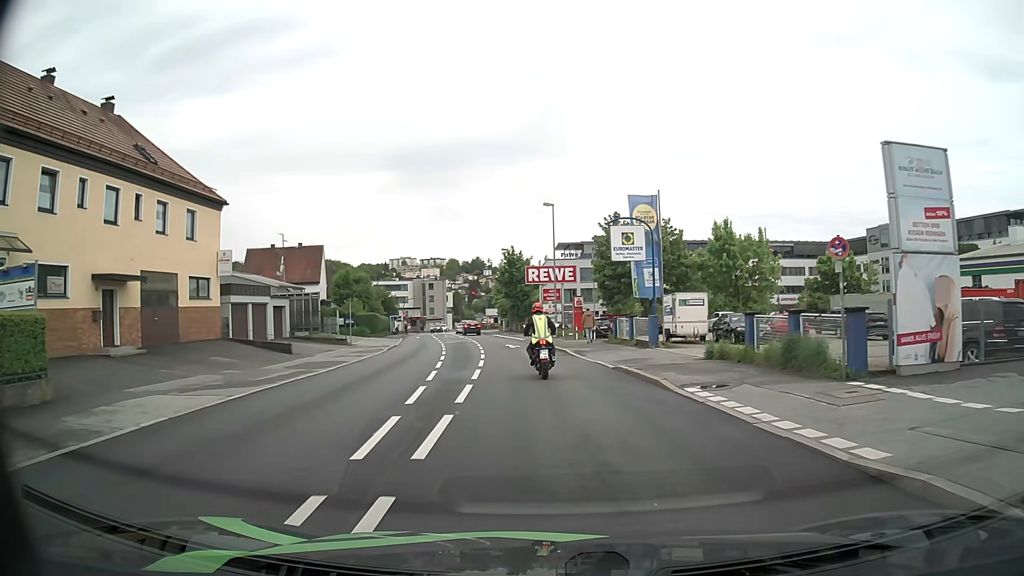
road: tertiary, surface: asphalt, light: Day
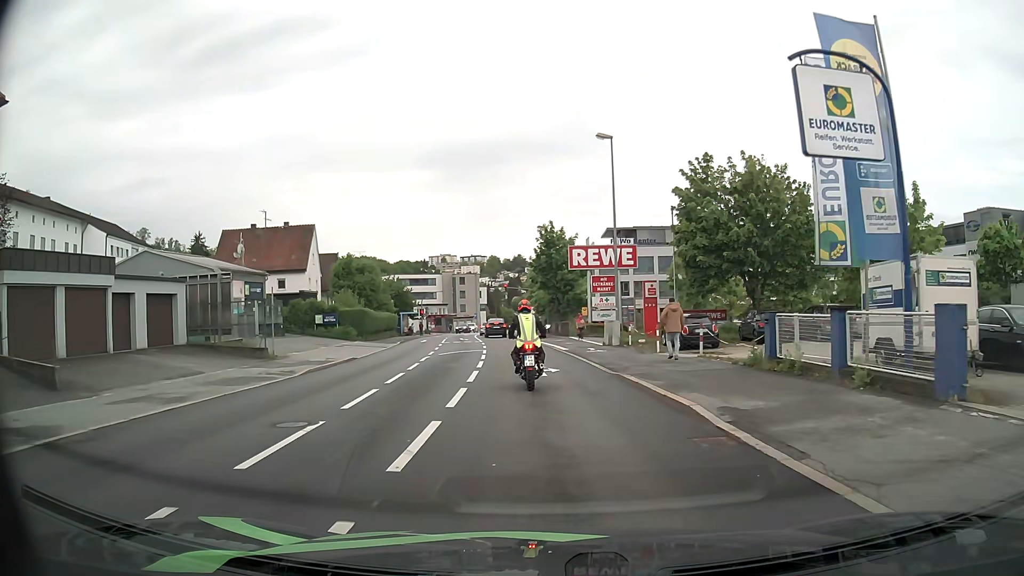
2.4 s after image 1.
(-0.5, +18.9) m; -4°
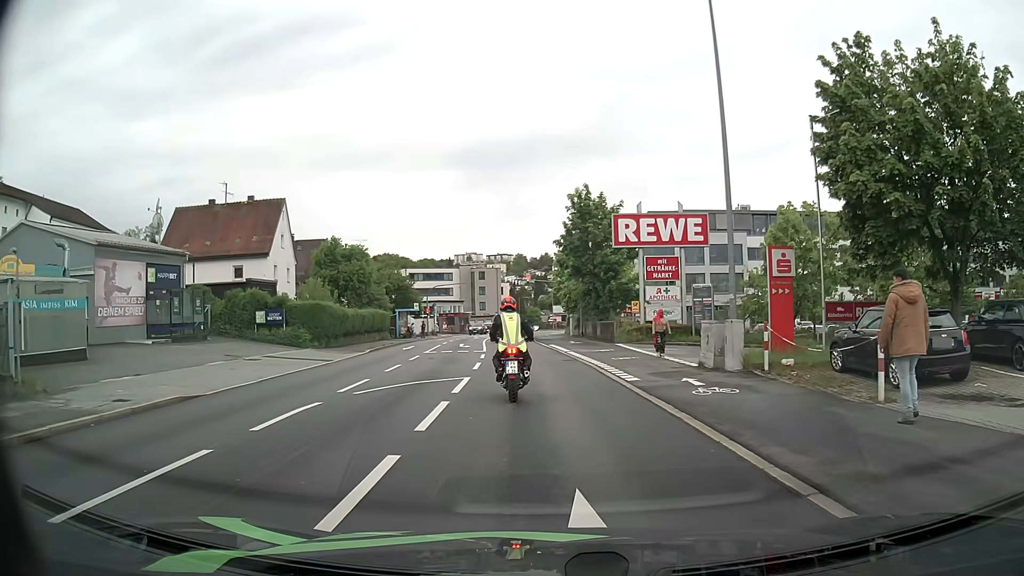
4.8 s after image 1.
(-0.4, +16.0) m; -2°
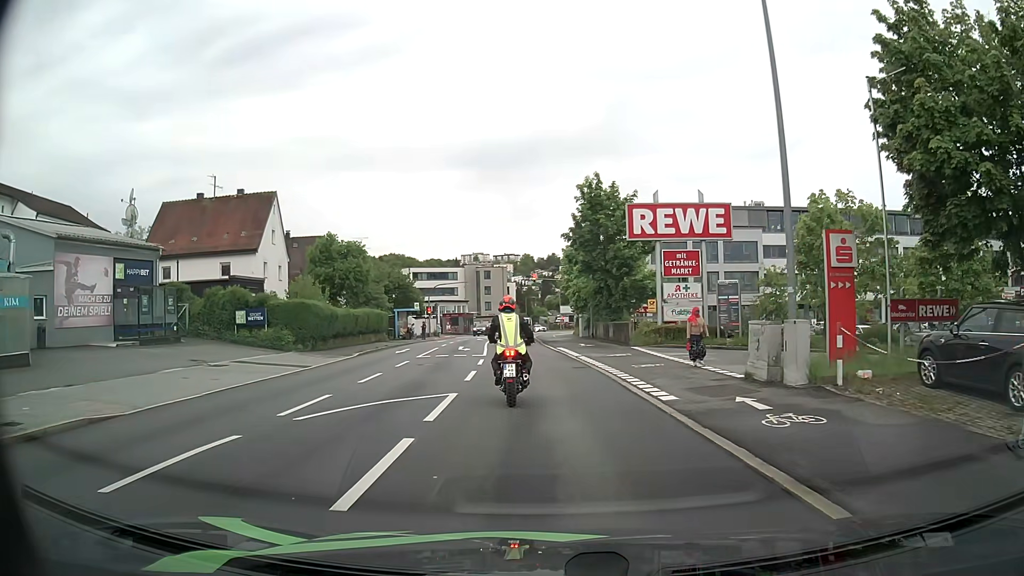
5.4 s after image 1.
(0.0, +3.5) m; 0°
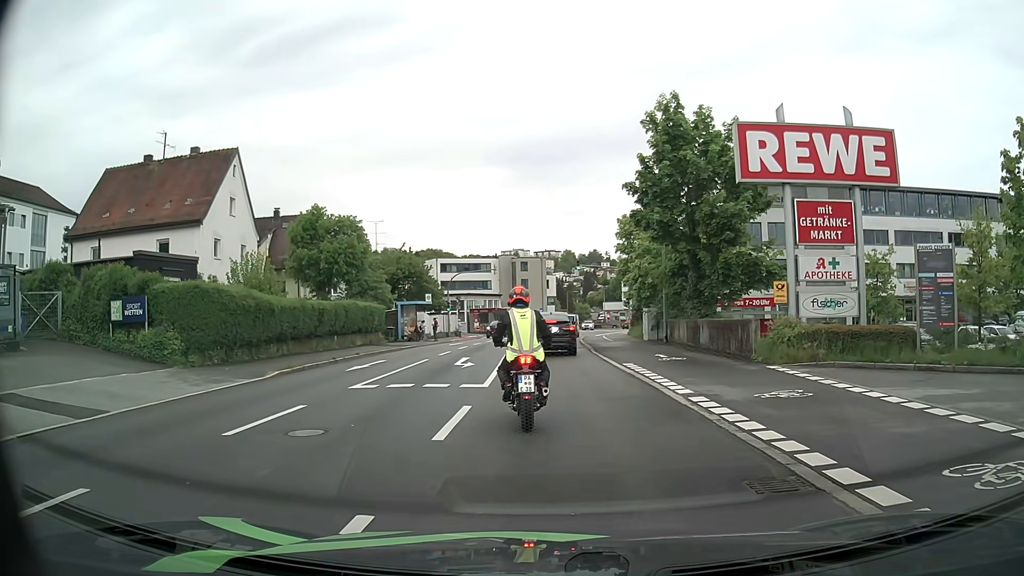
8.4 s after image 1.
(-0.4, +14.1) m; -4°
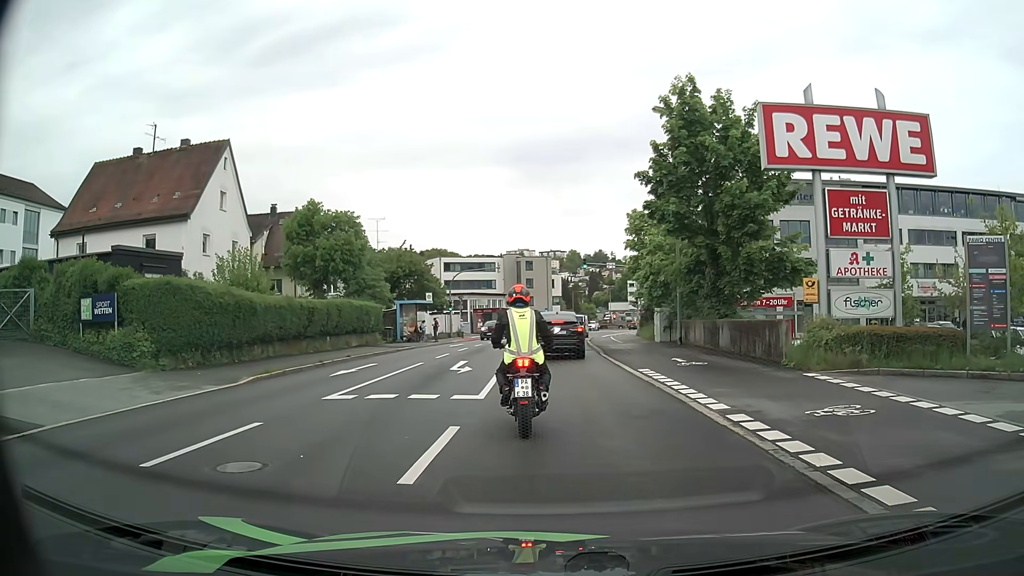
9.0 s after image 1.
(0.0, +2.0) m; 0°
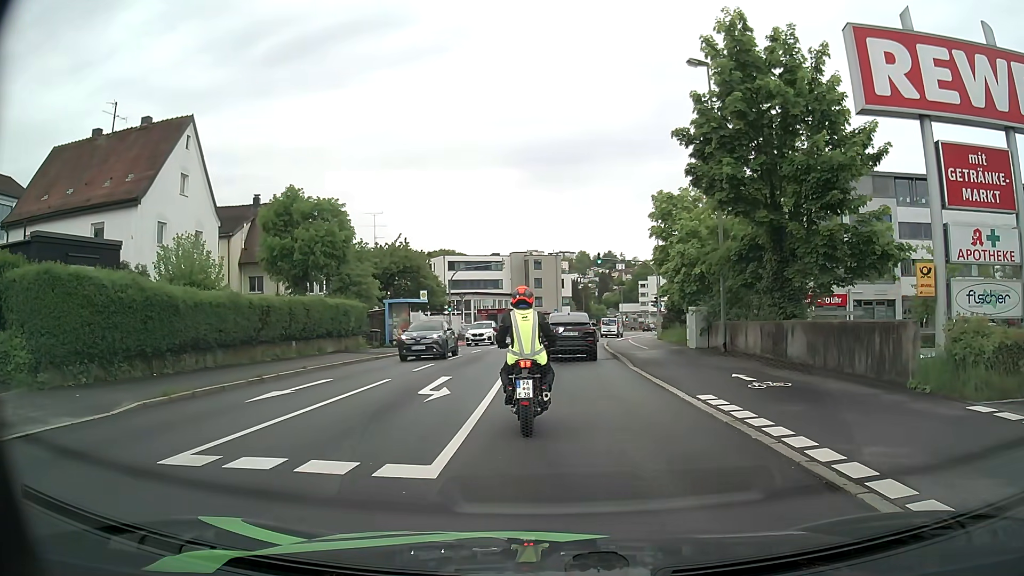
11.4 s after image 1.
(0.0, +5.7) m; 0°
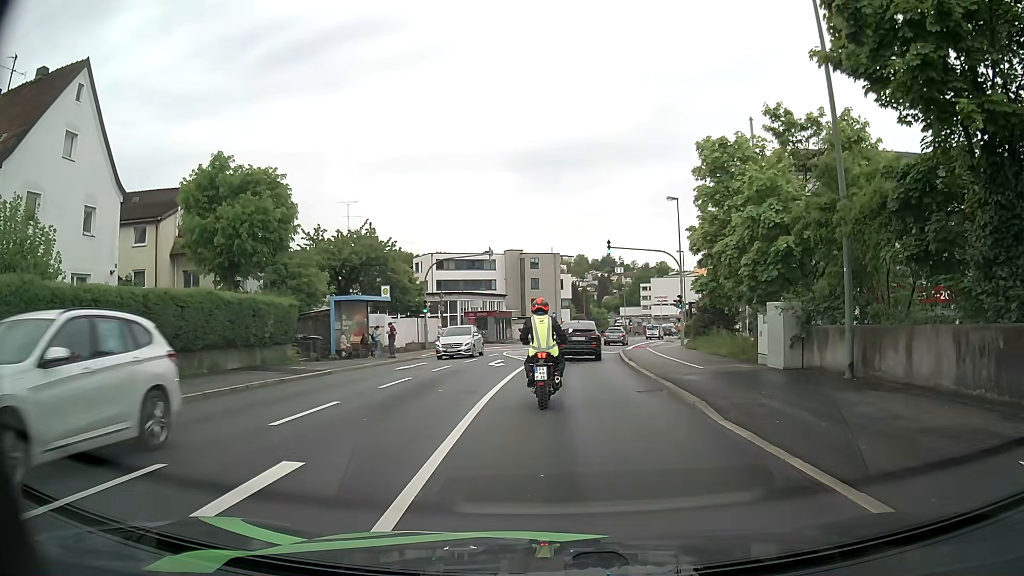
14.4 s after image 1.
(-0.1, +10.4) m; 0°
(0, +10) (0, +20) (+1, +30) (+2, +40) (+3, +50) (+4, +60) (+7, +70) (+9, +79) (+12, +89) (+16, +98) m
